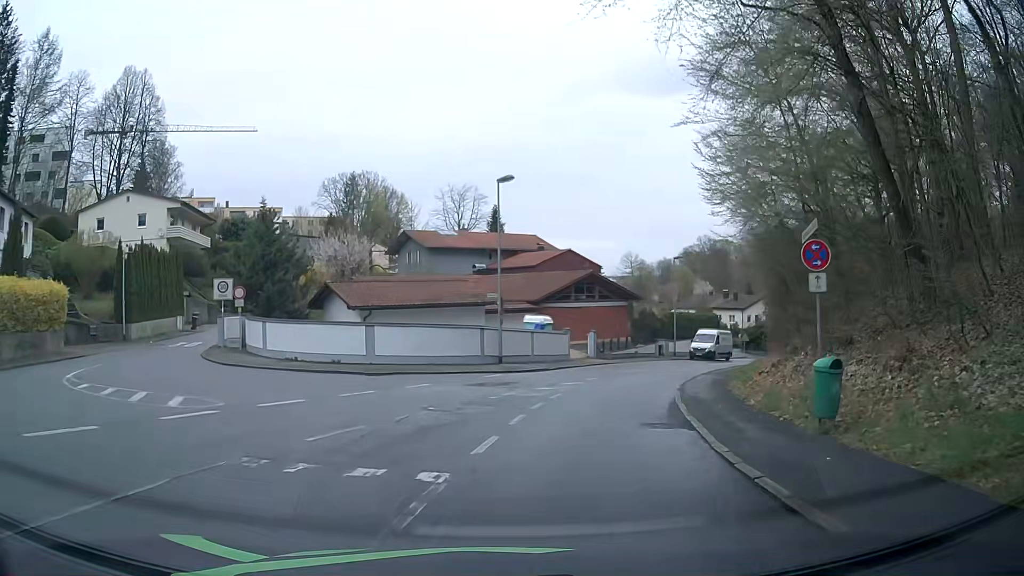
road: residential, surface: asphalt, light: Day
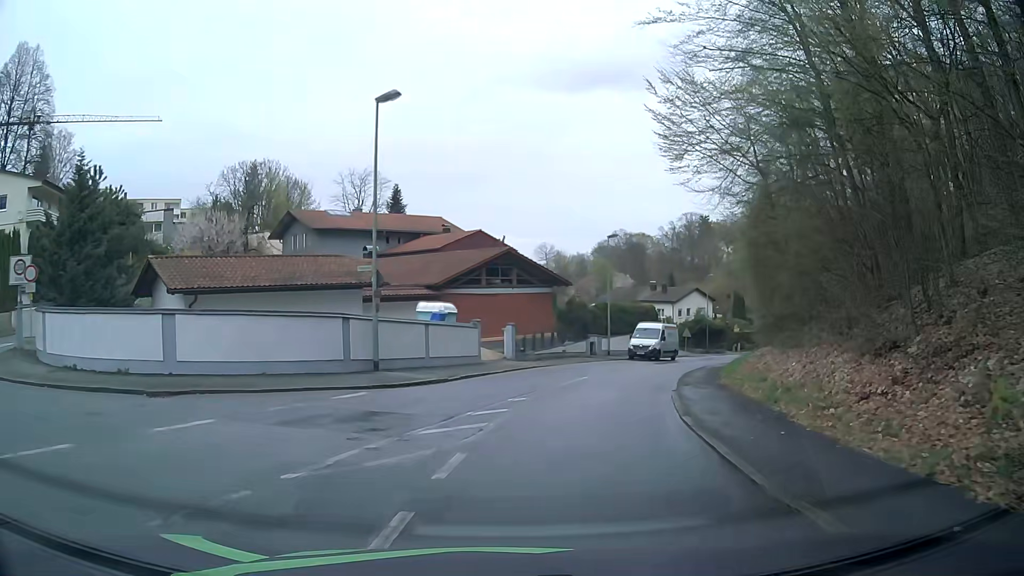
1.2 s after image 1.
(+0.5, +10.0) m; +6°
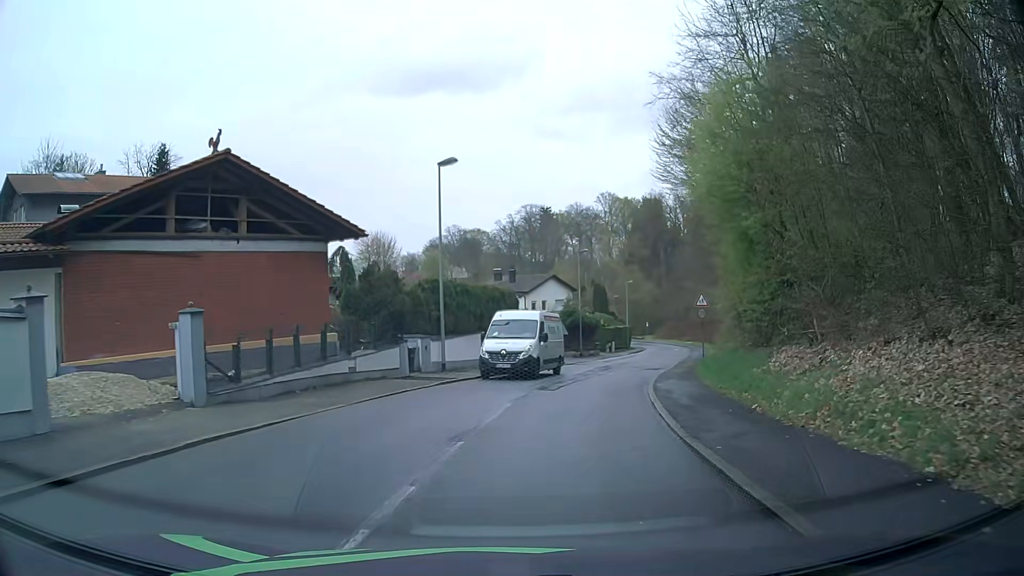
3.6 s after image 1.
(+2.8, +19.6) m; +14°
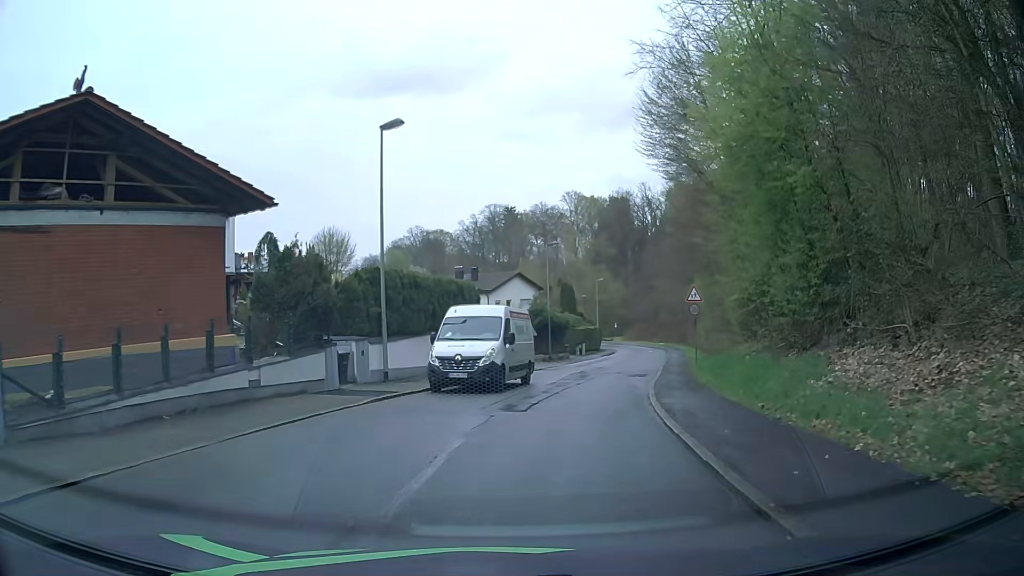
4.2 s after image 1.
(+0.2, +5.0) m; +3°
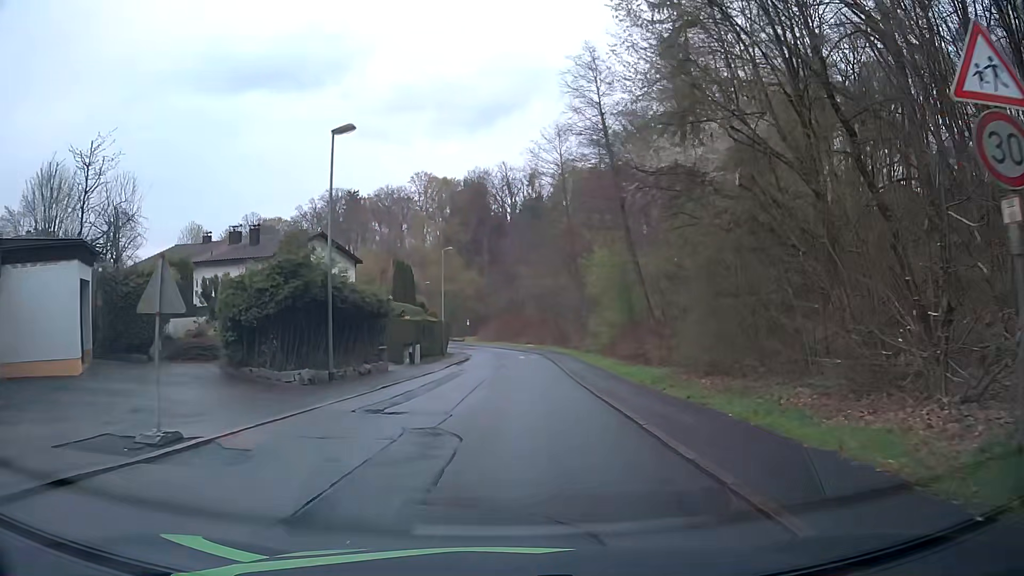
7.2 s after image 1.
(+3.5, +25.6) m; +13°
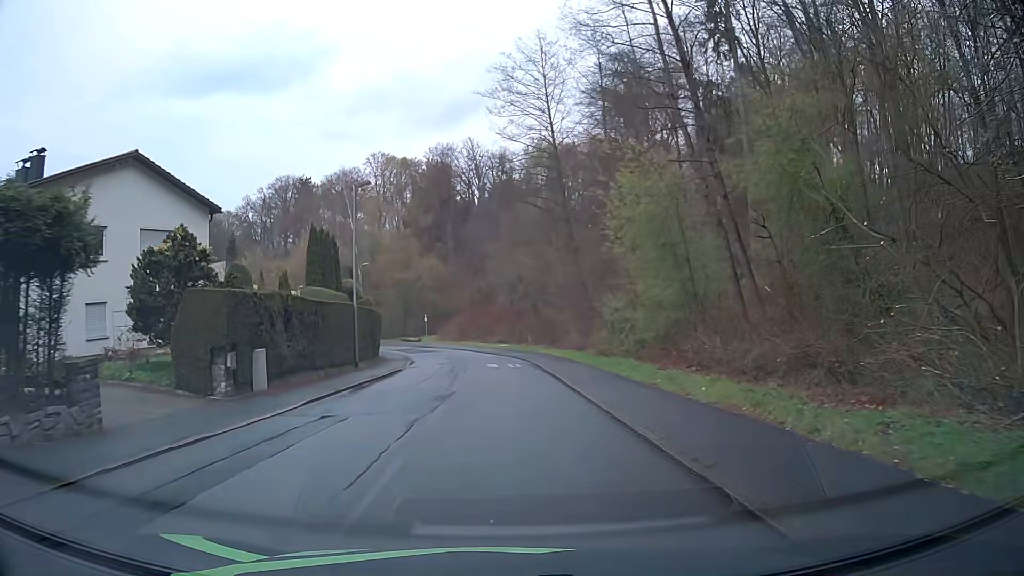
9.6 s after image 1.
(+0.6, +21.5) m; +3°
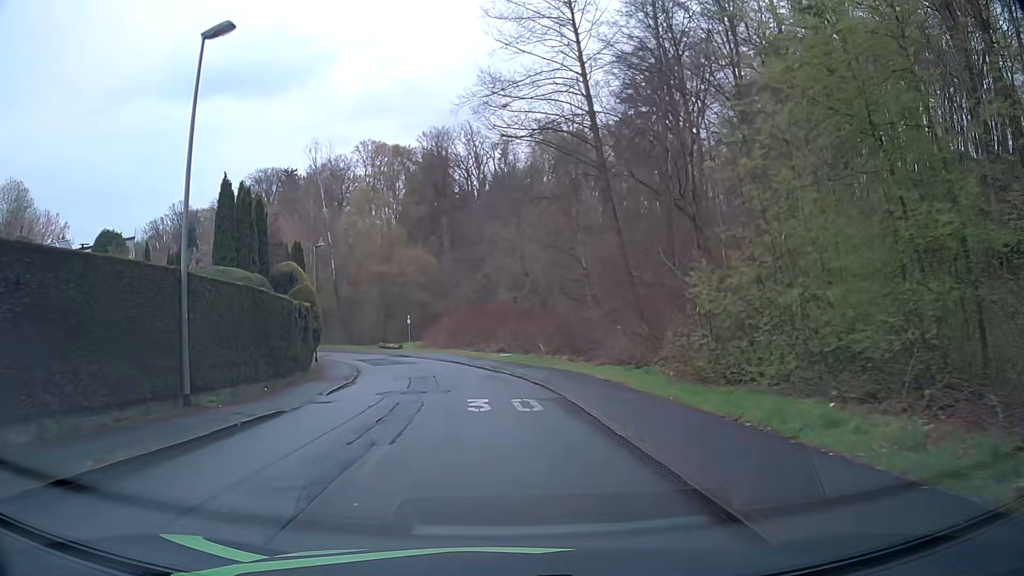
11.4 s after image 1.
(-0.1, +16.3) m; -1°
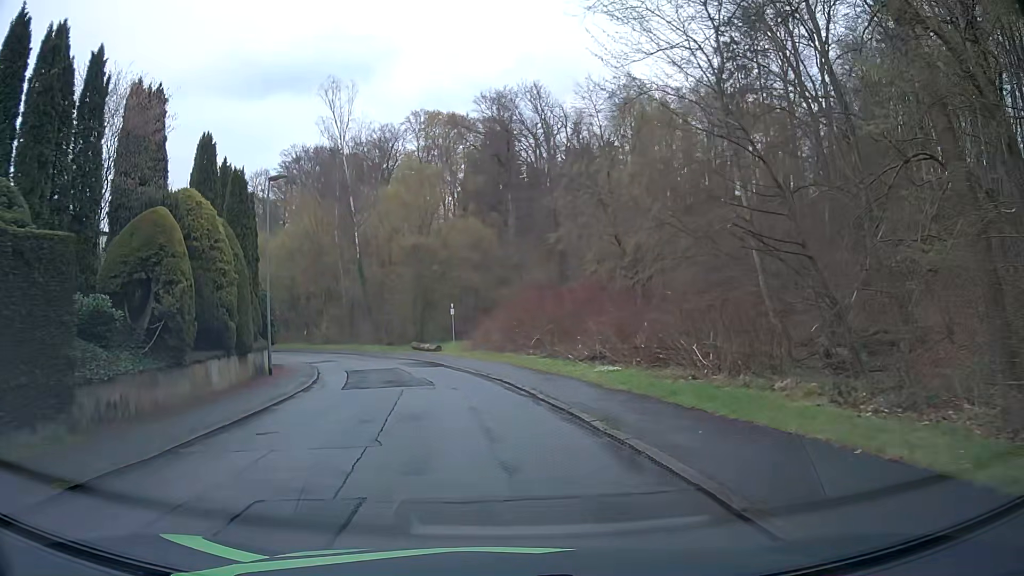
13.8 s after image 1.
(-0.8, +20.6) m; -6°
